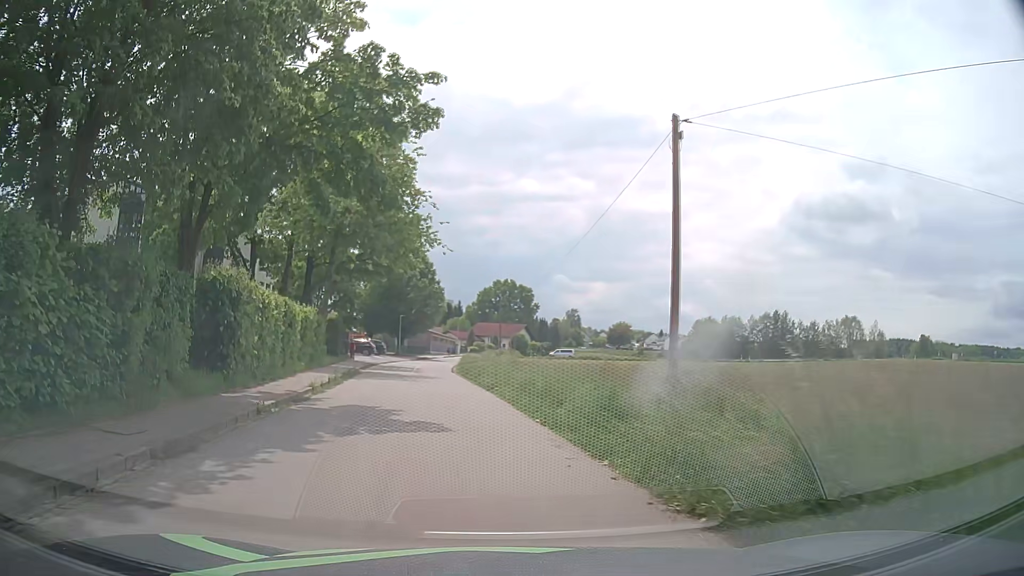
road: tertiary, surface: asphalt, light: Day
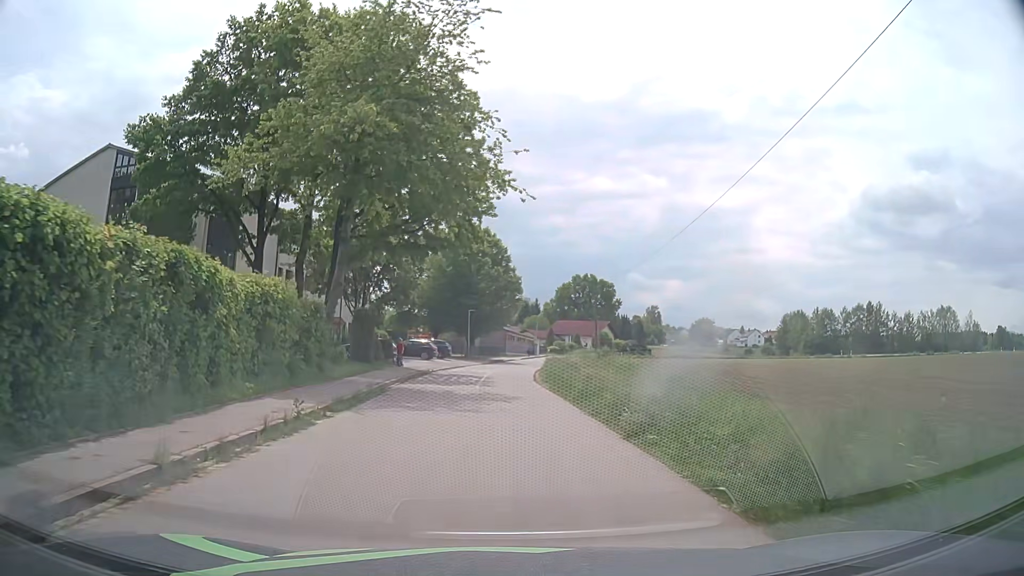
(-1.2, +13.0) m; -7°
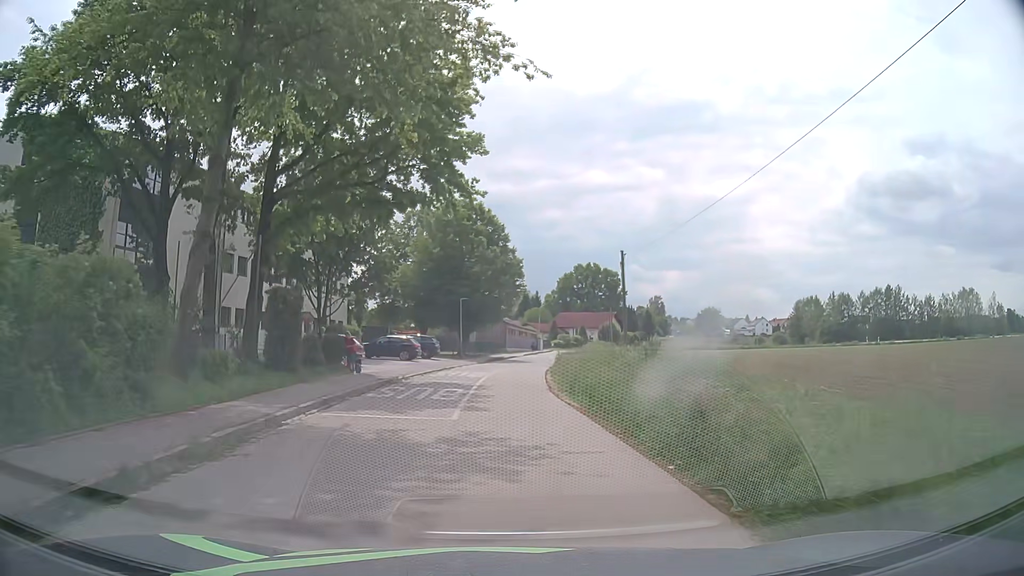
(0.0, +10.5) m; 0°
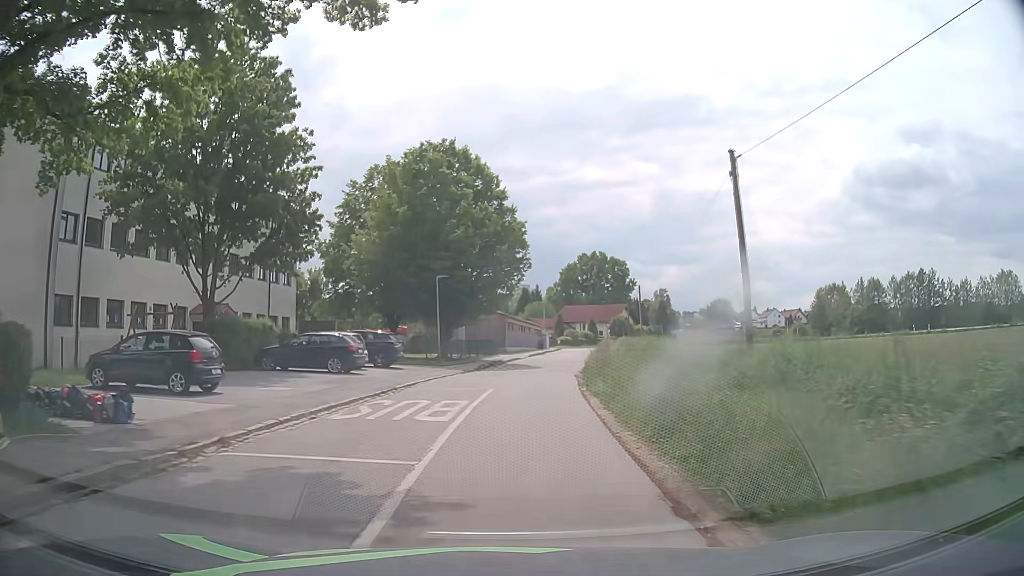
(0.0, +16.7) m; 0°
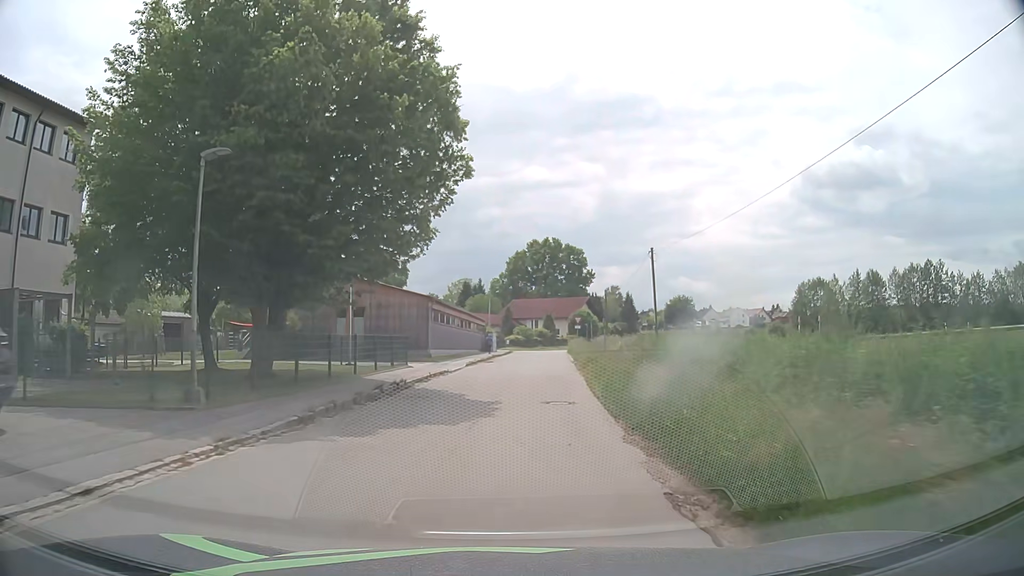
(+0.8, +23.3) m; +5°
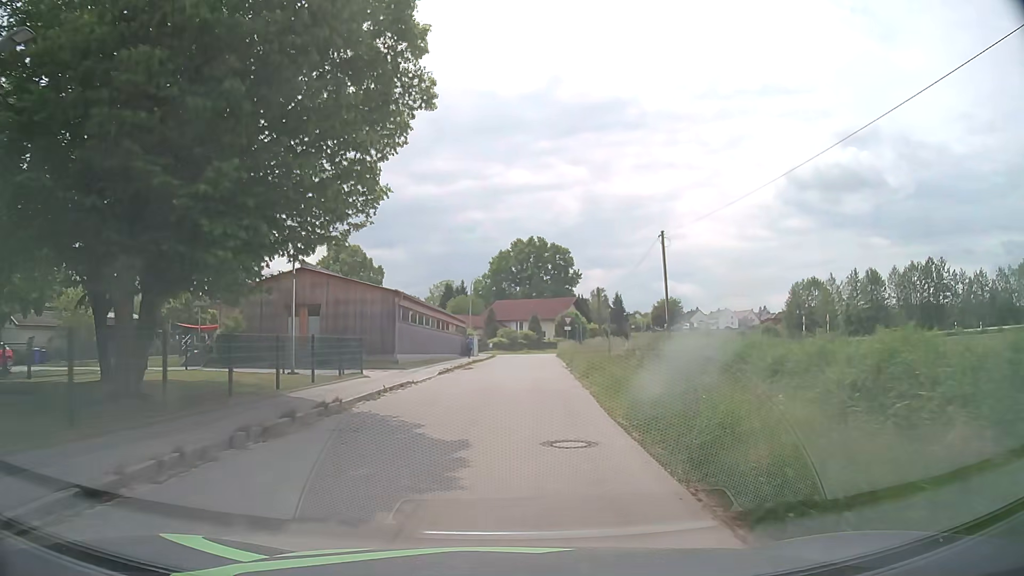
(0.0, +6.0) m; +1°
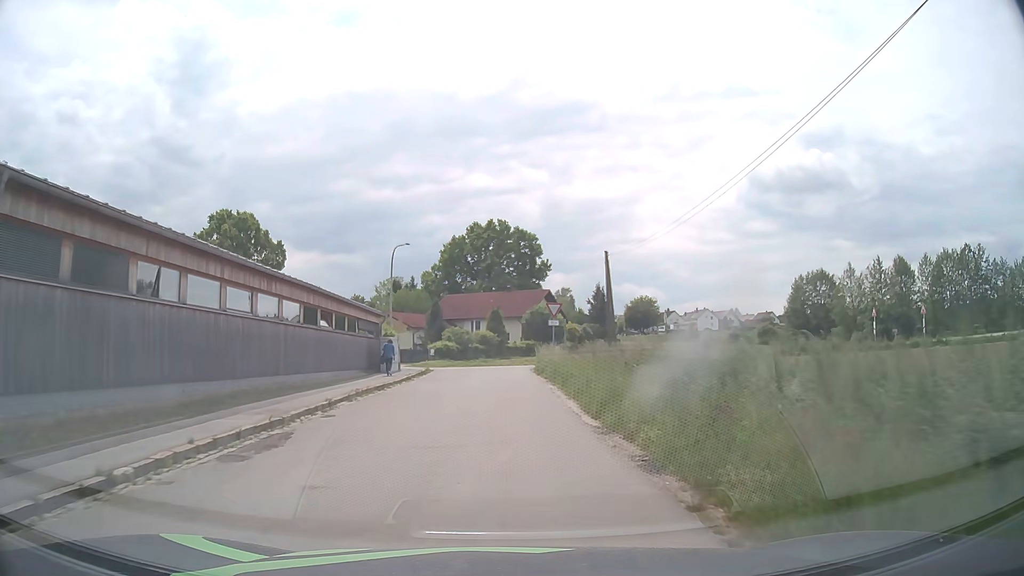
(+0.9, +24.2) m; +4°
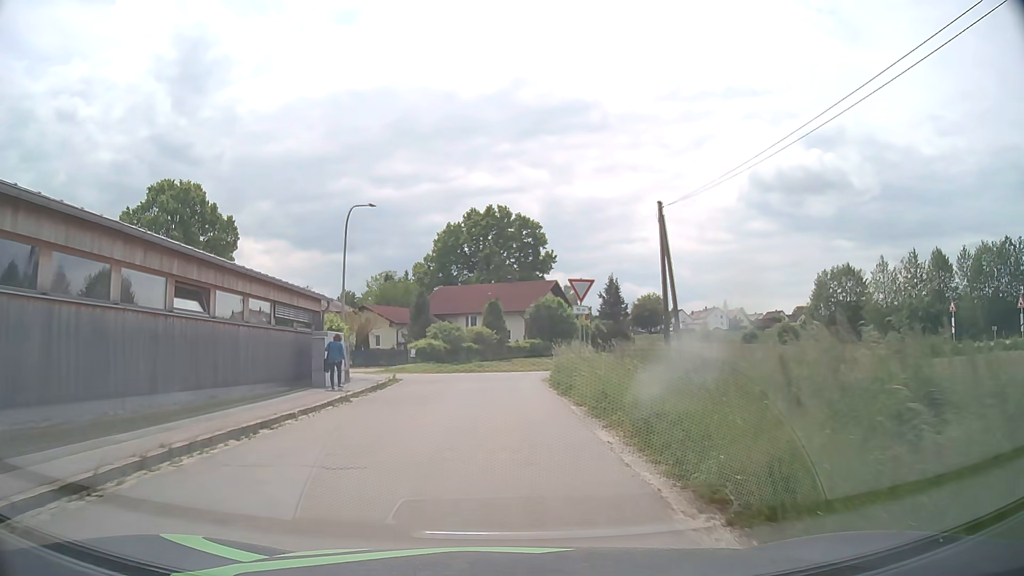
(-0.1, +11.3) m; 0°
